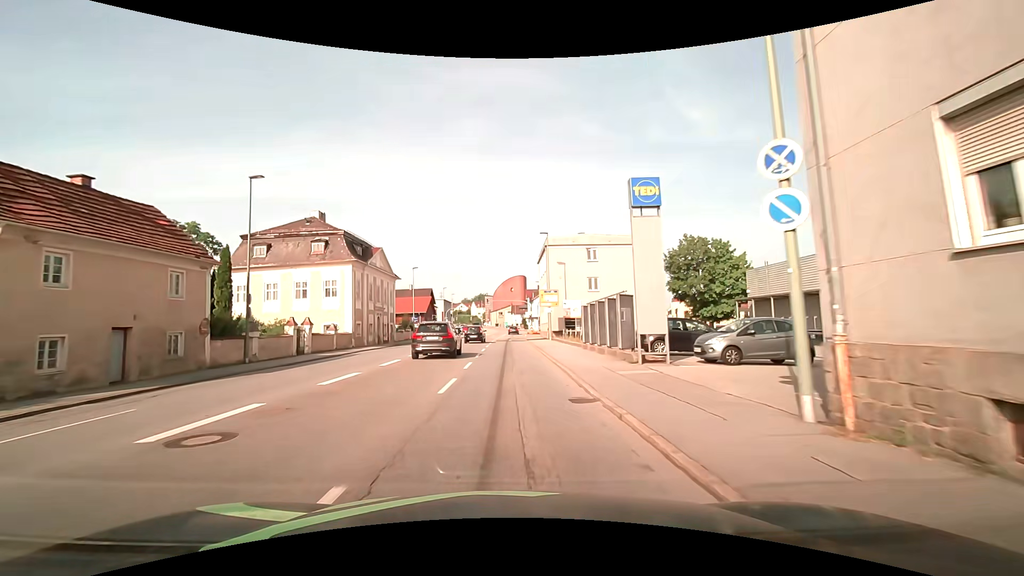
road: tertiary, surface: asphalt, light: Day
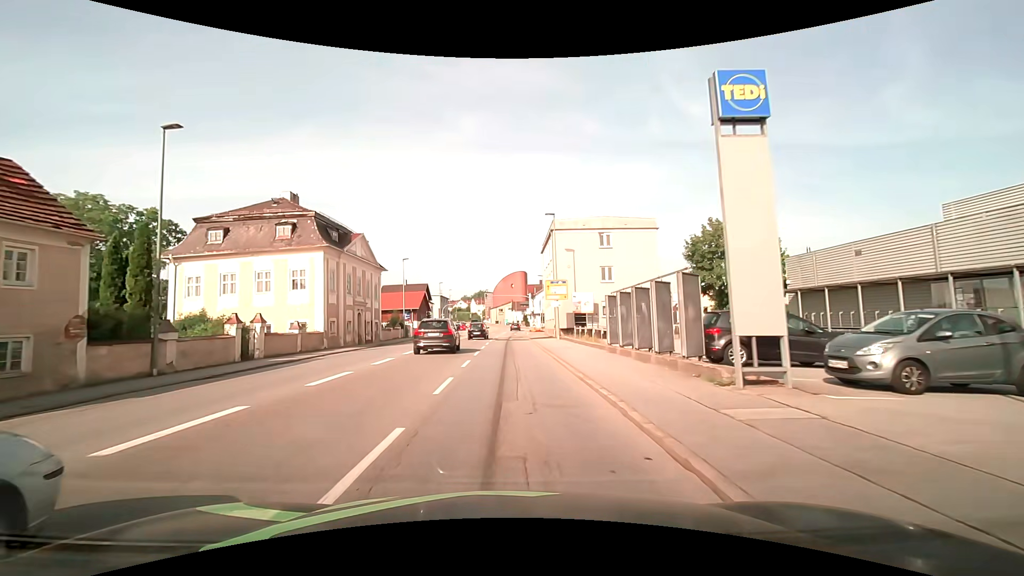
(0.0, +6.8) m; 0°
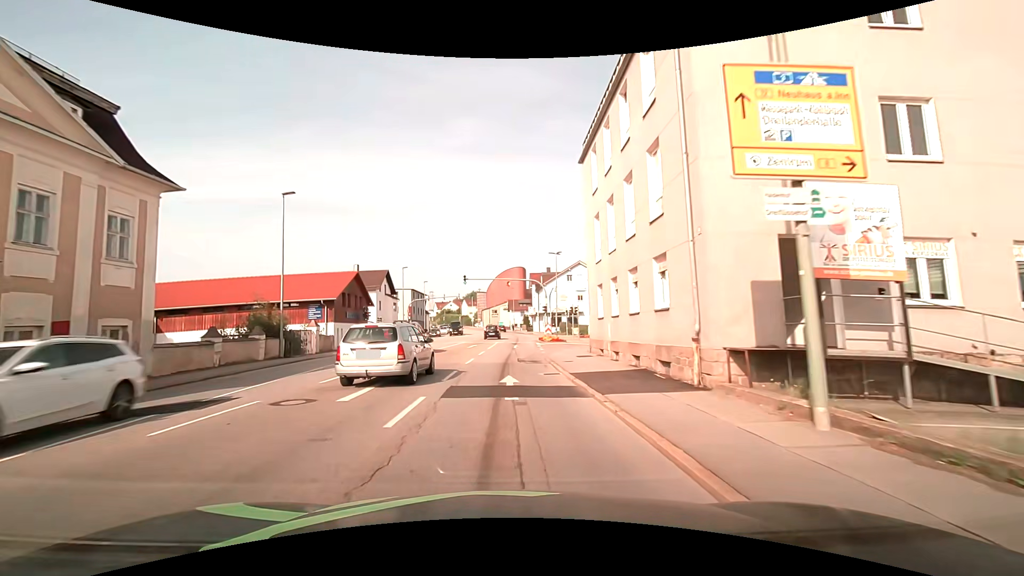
(+0.5, +33.4) m; +1°
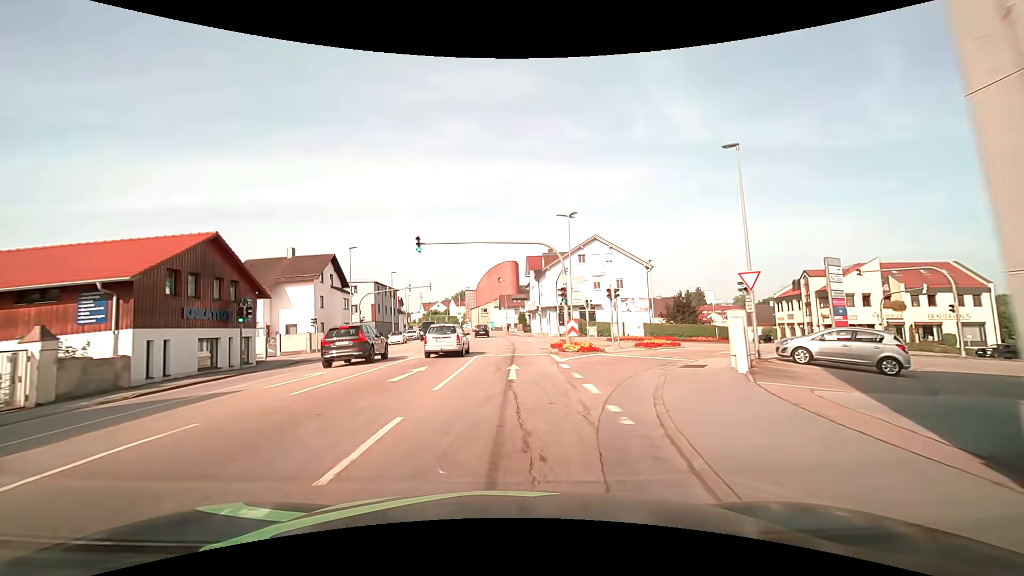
(+0.1, +20.5) m; +2°
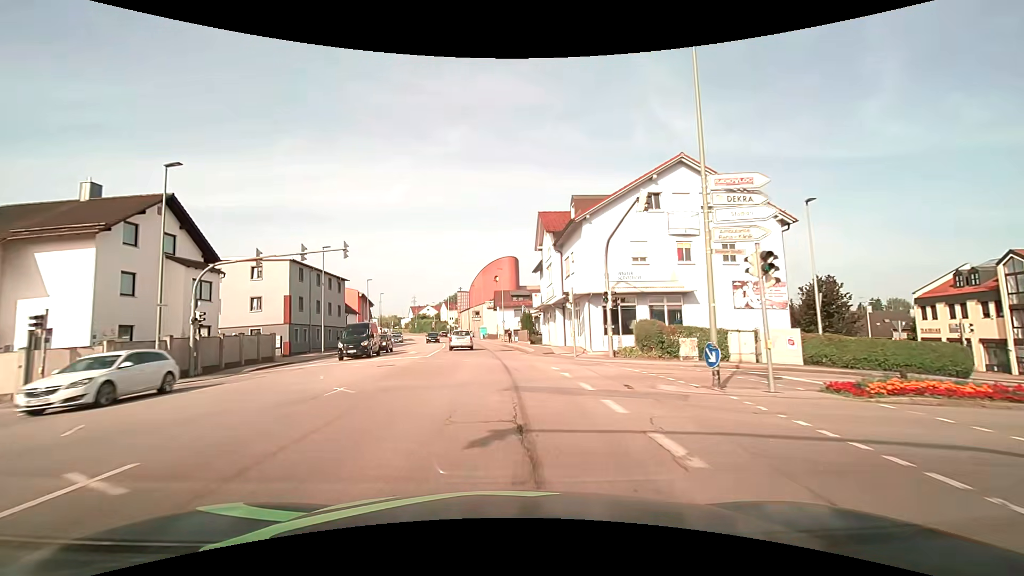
(-0.2, +27.7) m; 0°
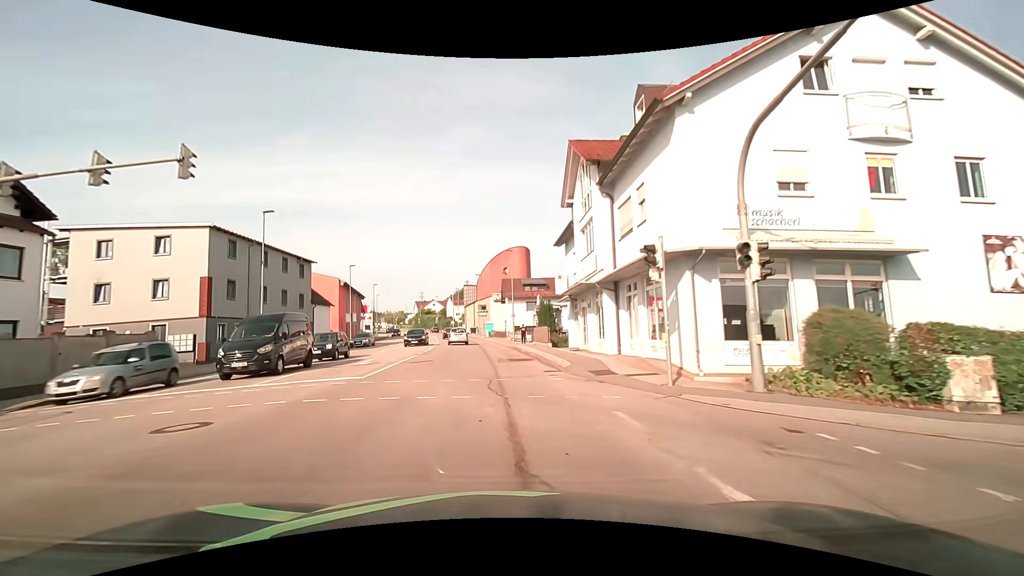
(-0.2, +13.8) m; -2°
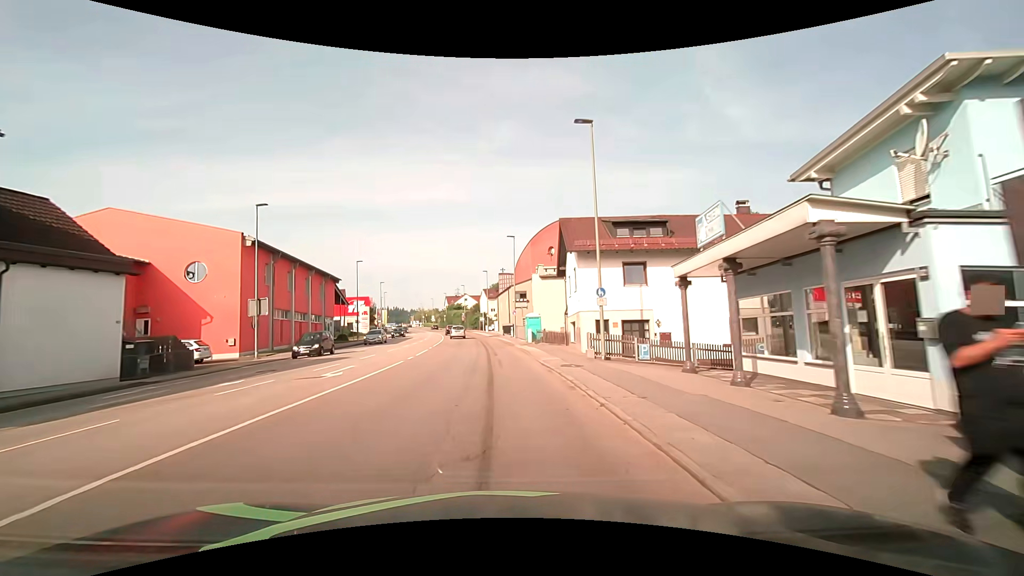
(-1.3, +34.3) m; -3°
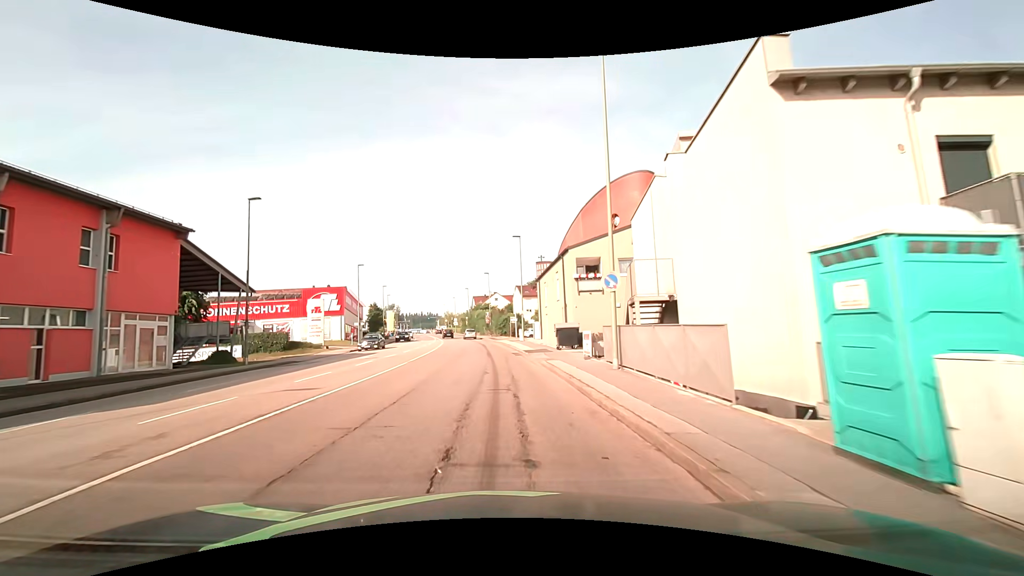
(-2.0, +34.8) m; -5°
(0, +10) (0, +20) (-1, +30) (-1, +40) (-2, +50) (-3, +60) (-5, +70) (-6, +80) (-8, +90) (-9, +99) m
